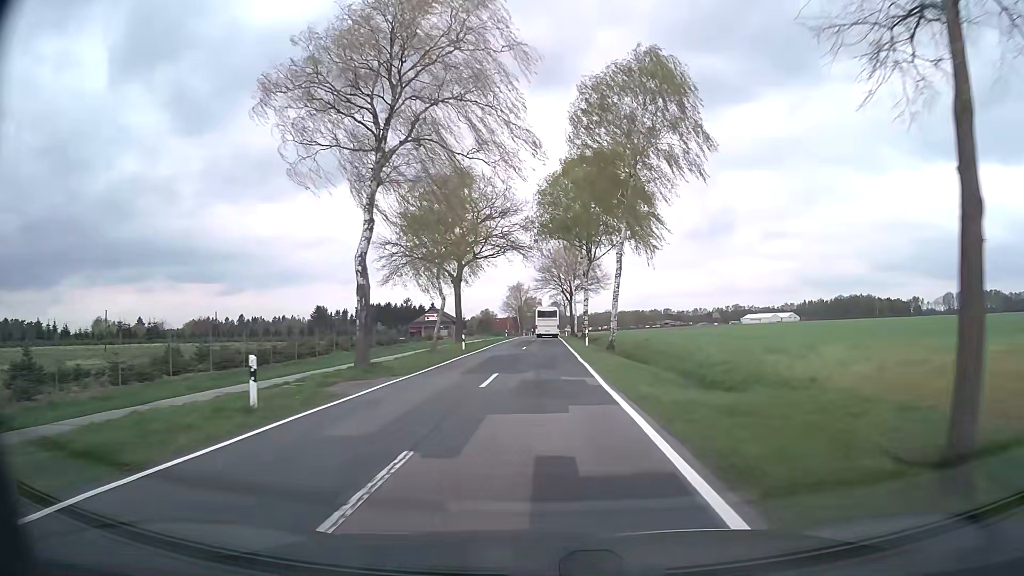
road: secondary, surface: asphalt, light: Day
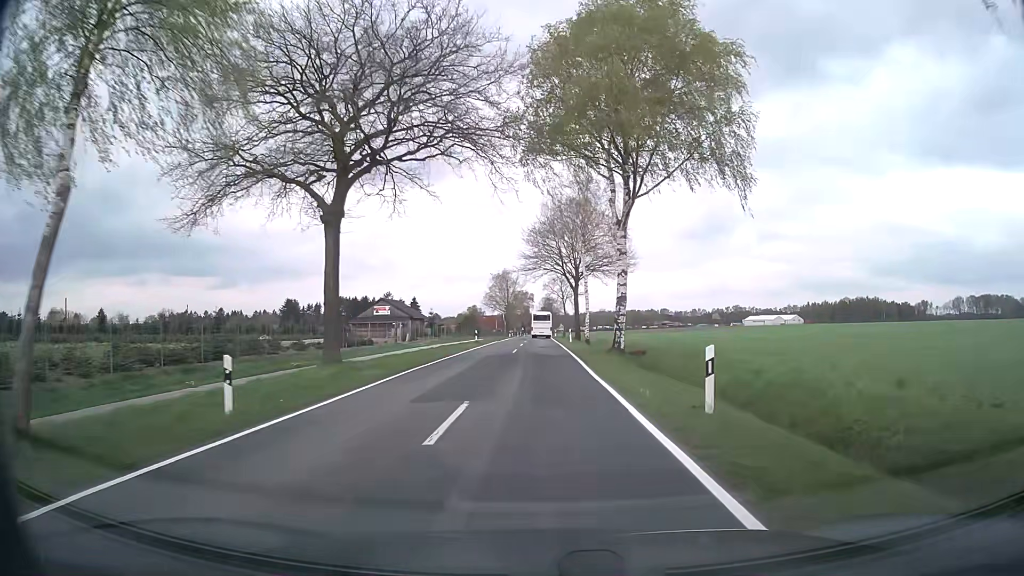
(+0.1, +31.2) m; 0°
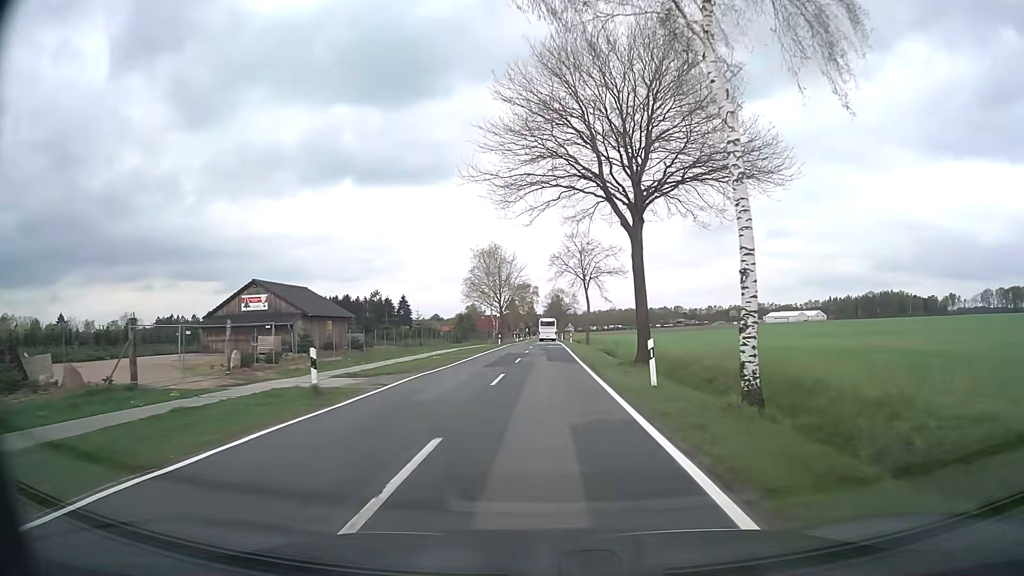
(+0.4, +39.8) m; 0°
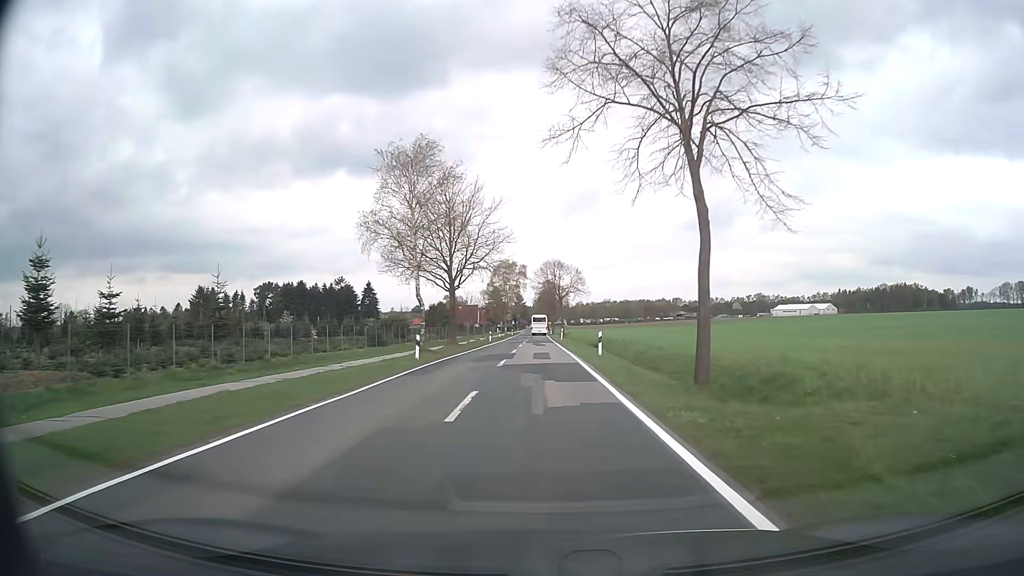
(+0.1, +43.3) m; +1°
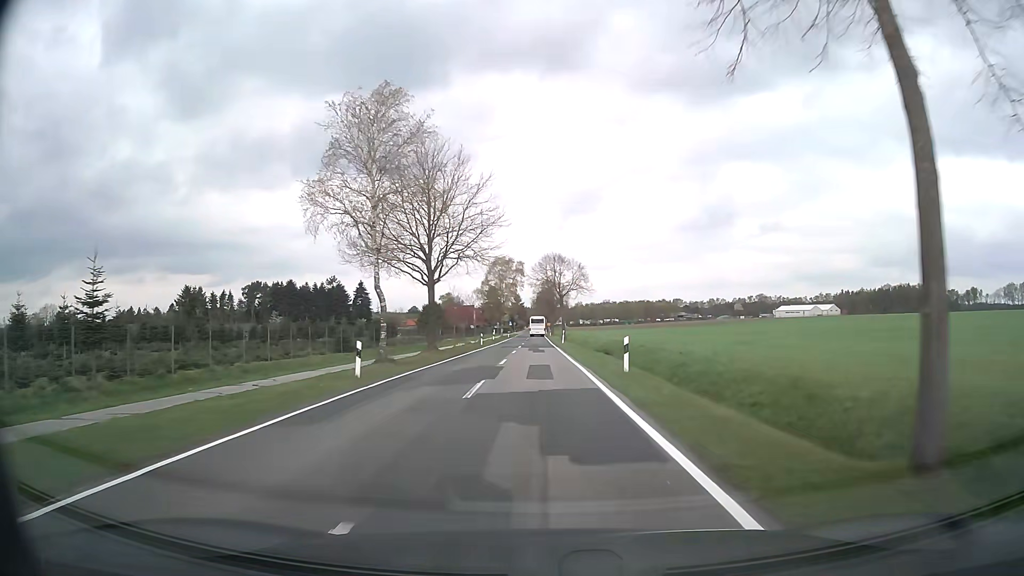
(0.0, +8.9) m; 0°
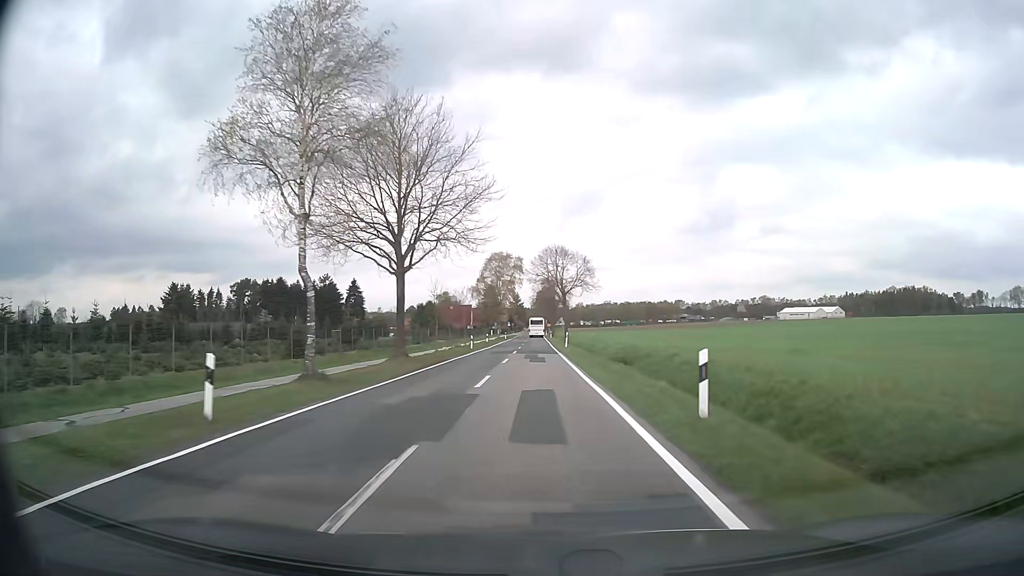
(0.0, +9.0) m; 0°
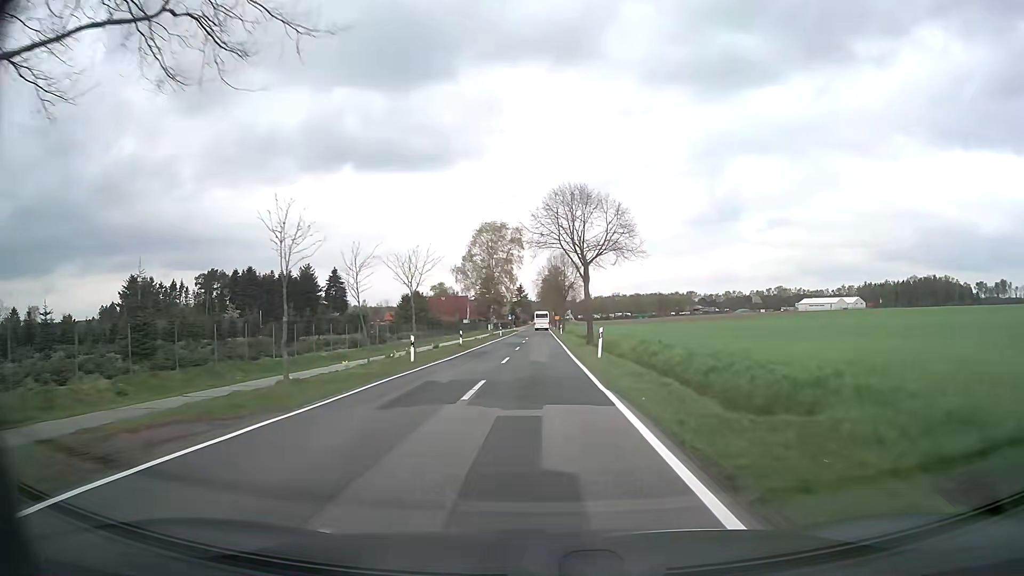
(-0.1, +27.5) m; 0°
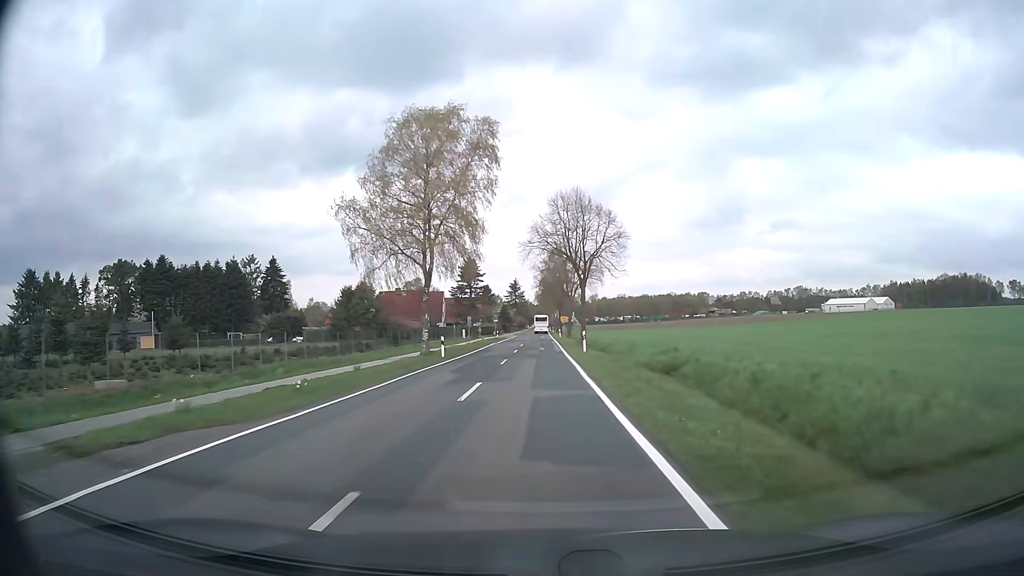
(0.0, +47.4) m; 0°
(0, +10) (0, +20) (0, +30) (0, +40) (0, +50) (0, +60) (0, +70) (0, +80) (0, +90) (0, +100) m
